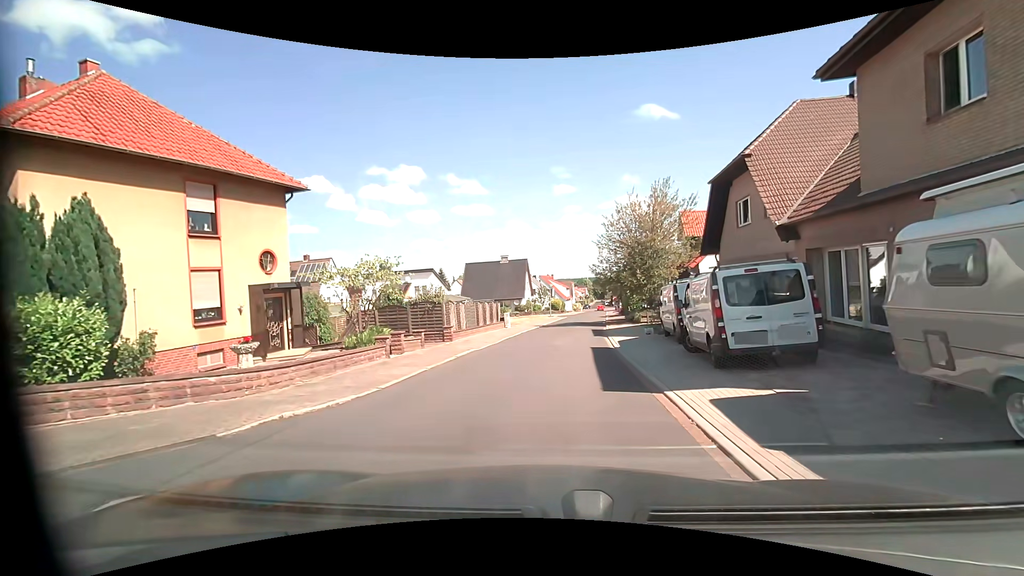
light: Day
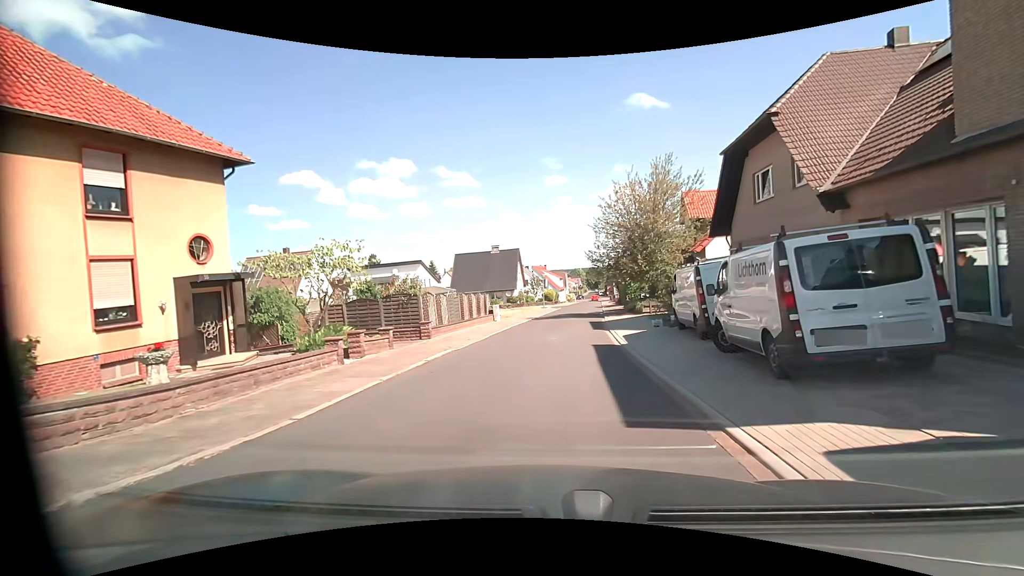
(0.0, +3.2) m; 0°
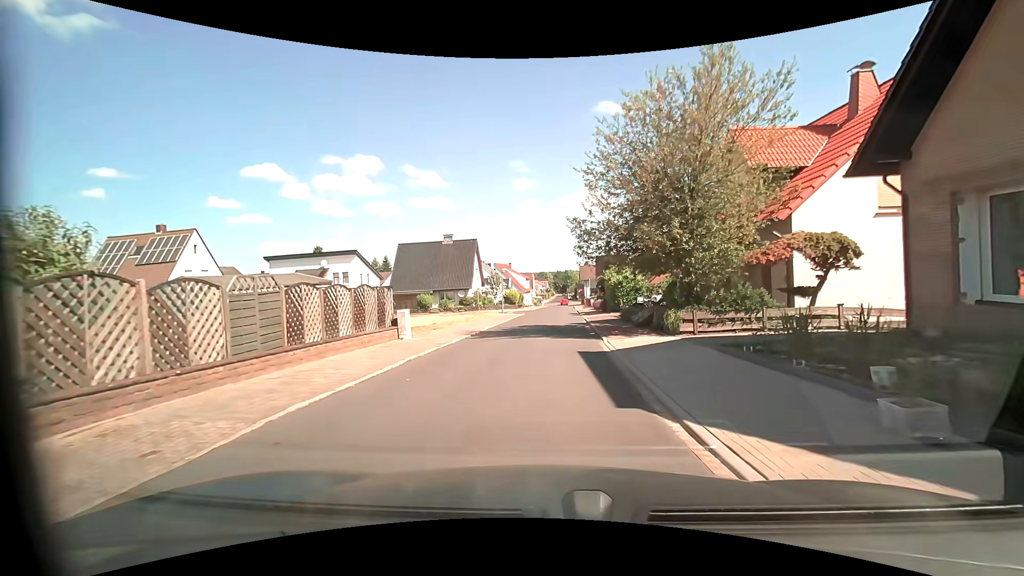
(+0.6, +15.0) m; +3°
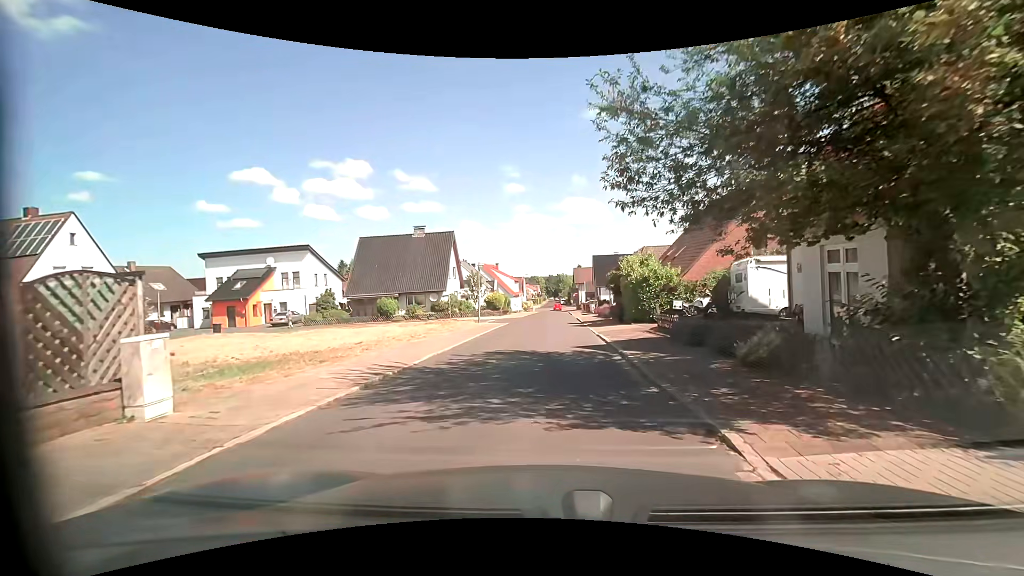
(+0.2, +11.5) m; +2°
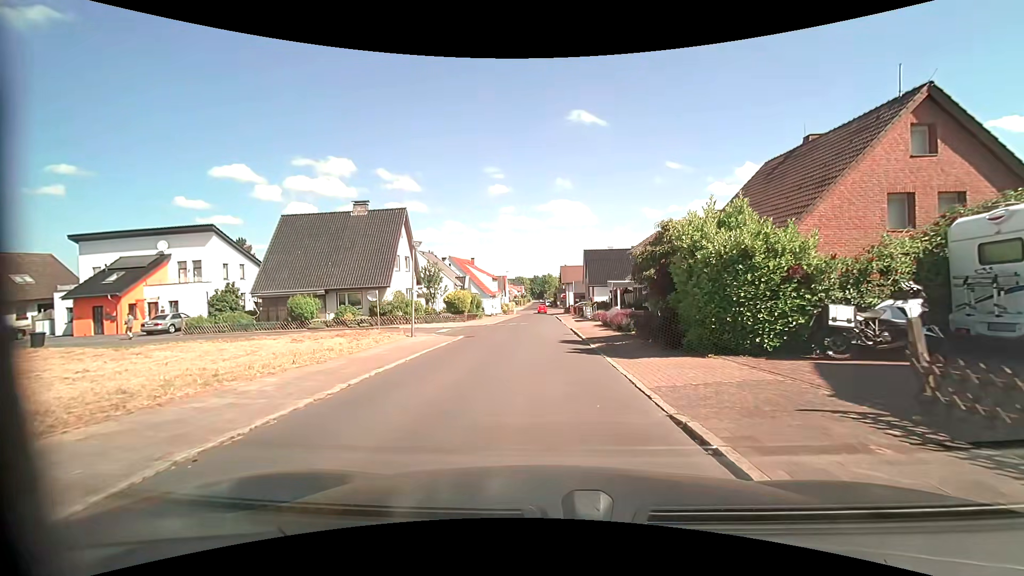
(+0.2, +13.7) m; +2°
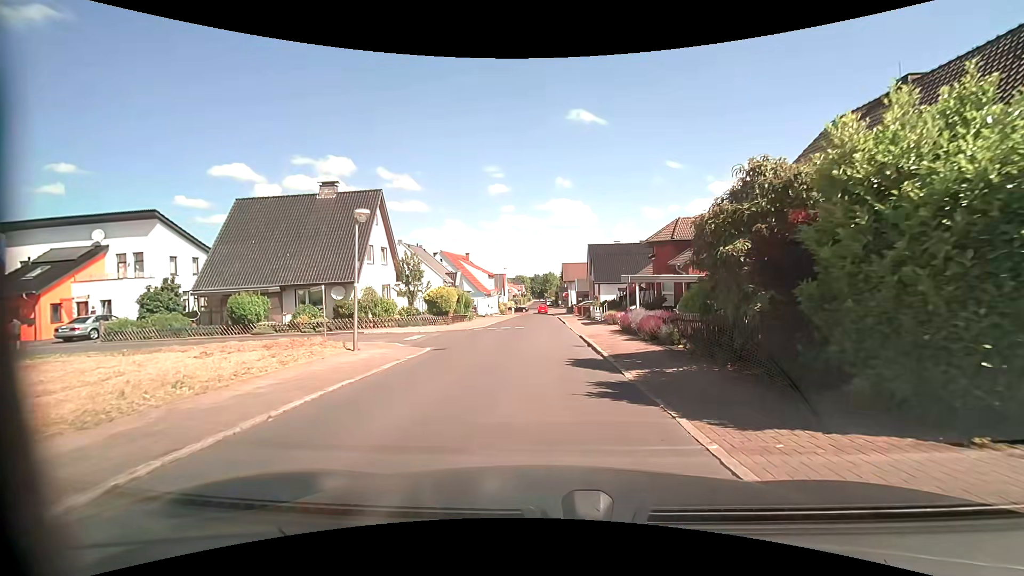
(-0.1, +6.5) m; -1°
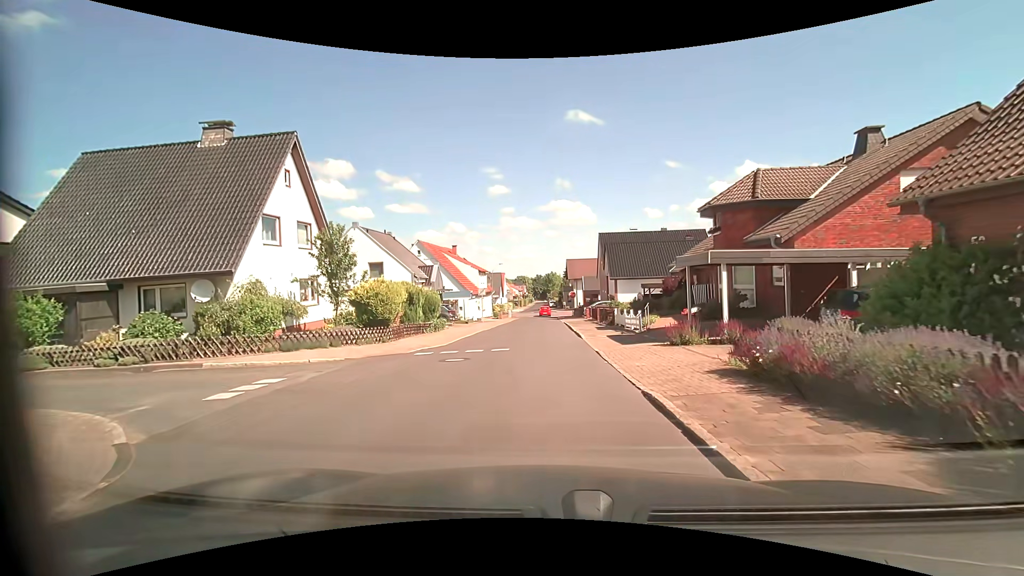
(0.0, +12.7) m; -1°
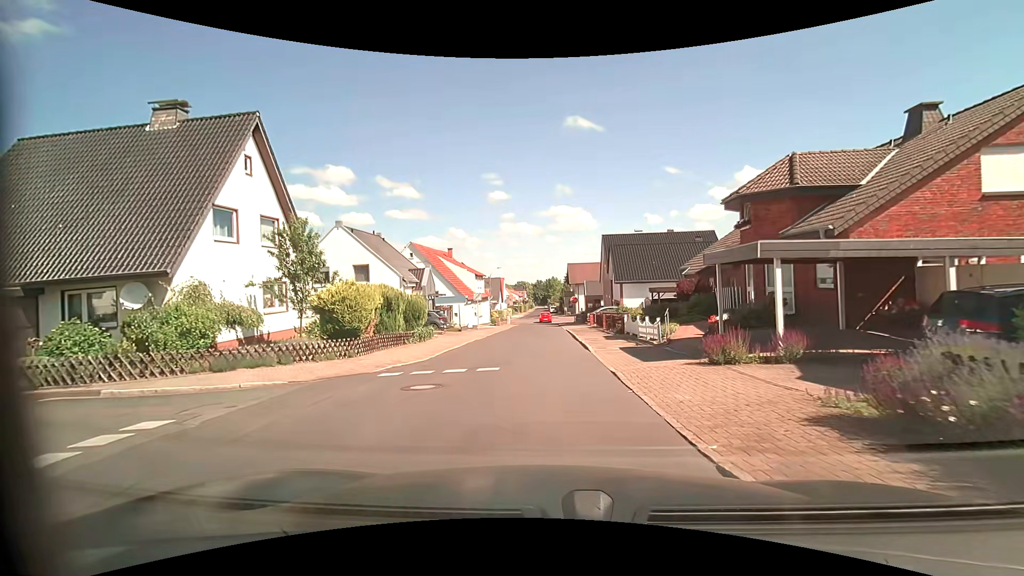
(0.0, +3.2) m; +1°
